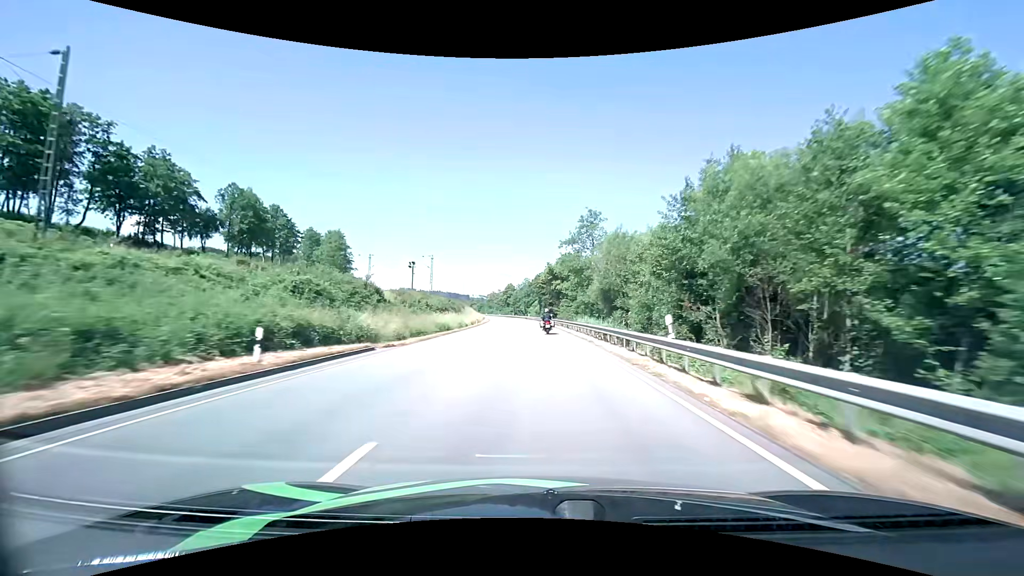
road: primary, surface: asphalt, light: Day
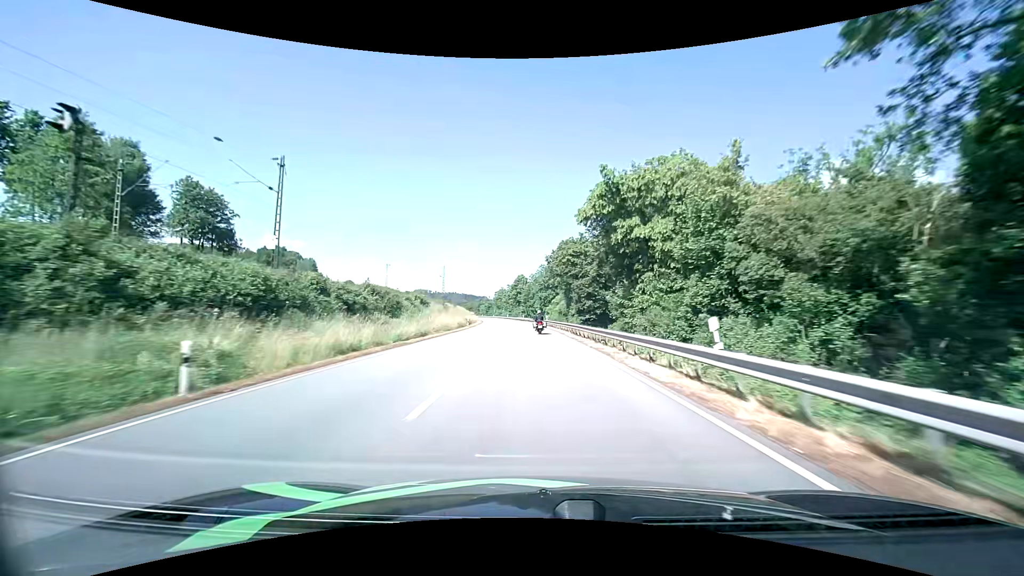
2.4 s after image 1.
(-1.0, +55.2) m; -2°
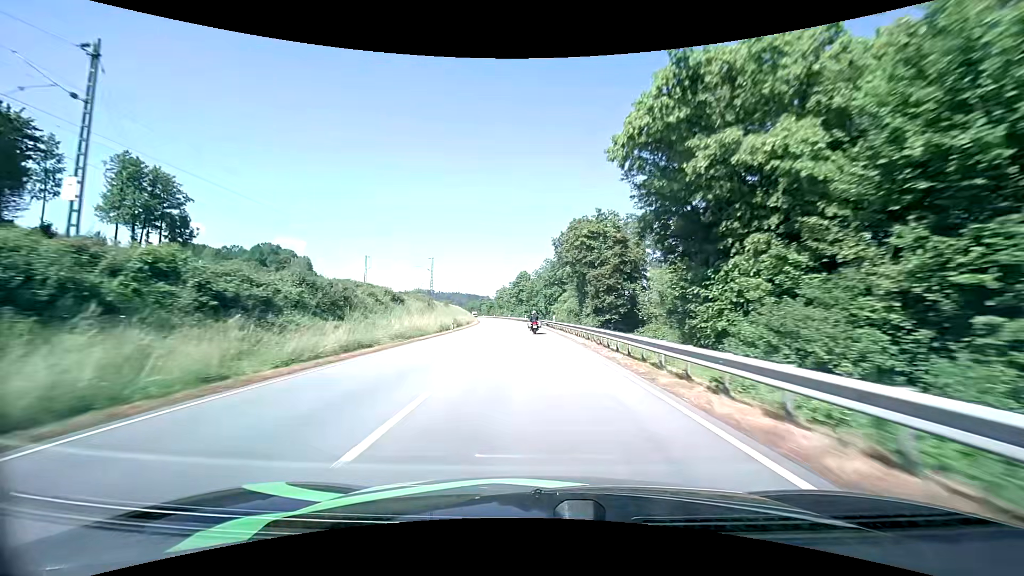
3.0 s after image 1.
(0.0, +13.9) m; 0°
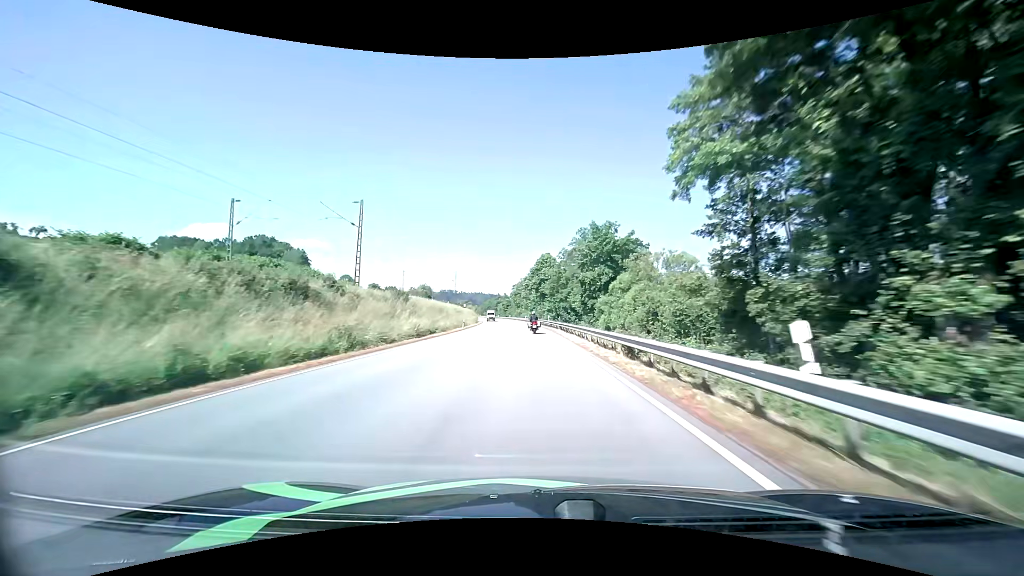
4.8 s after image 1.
(-1.1, +41.8) m; -3°
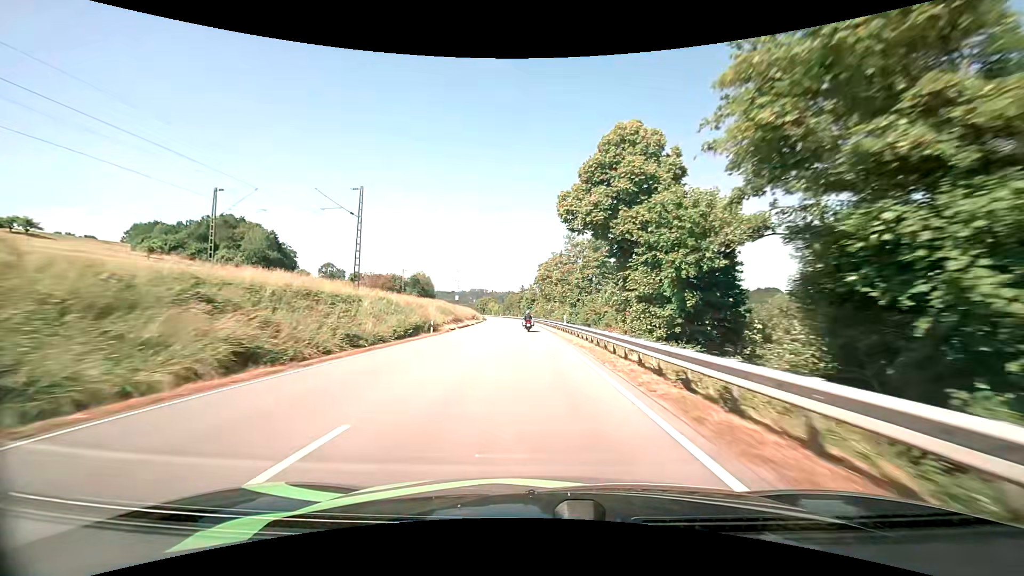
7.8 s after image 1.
(-2.0, +69.8) m; -4°
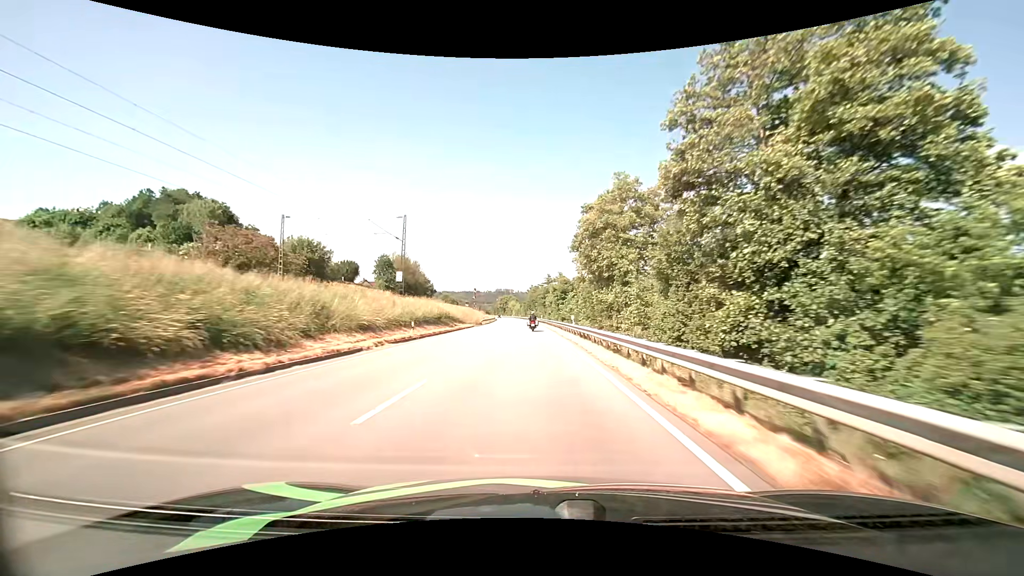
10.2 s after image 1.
(-1.4, +56.3) m; -3°
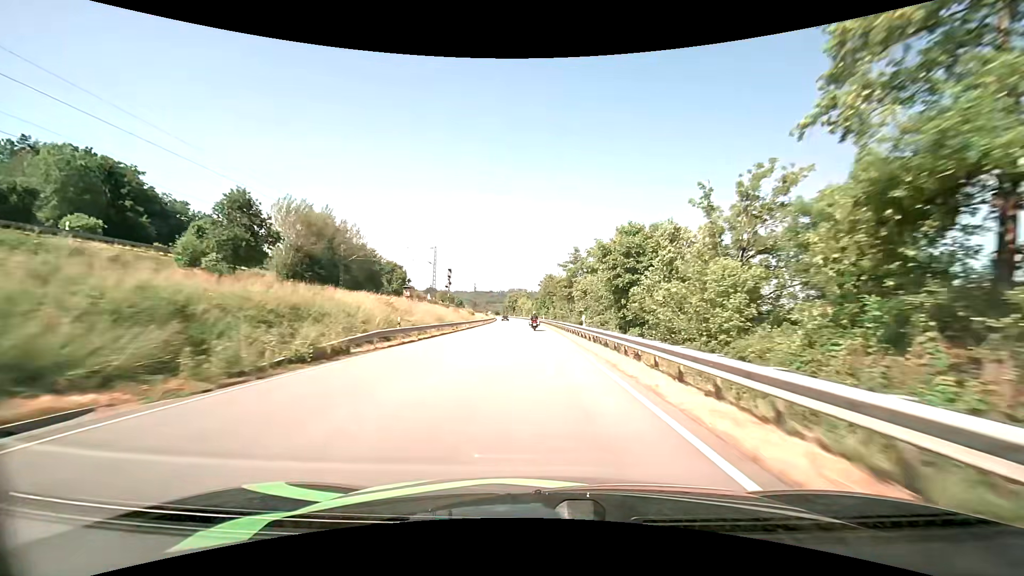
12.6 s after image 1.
(-1.1, +57.2) m; -2°
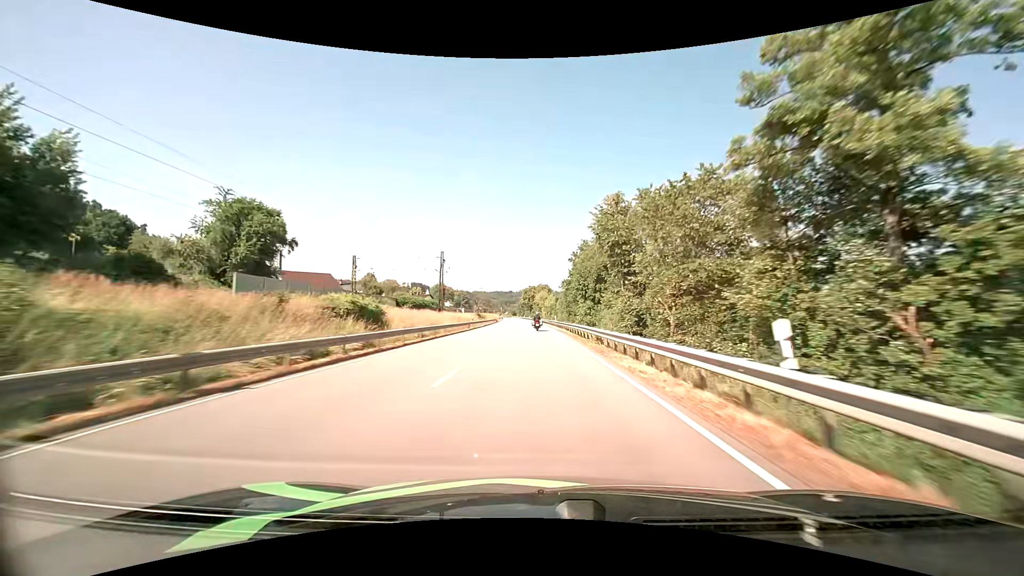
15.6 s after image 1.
(-1.6, +73.0) m; -2°
(0, +10) (0, +20) (0, +30) (0, +40) (-1, +50) (-1, +60) (-1, +70) (-2, +80) (-2, +90) (-2, +100) m
